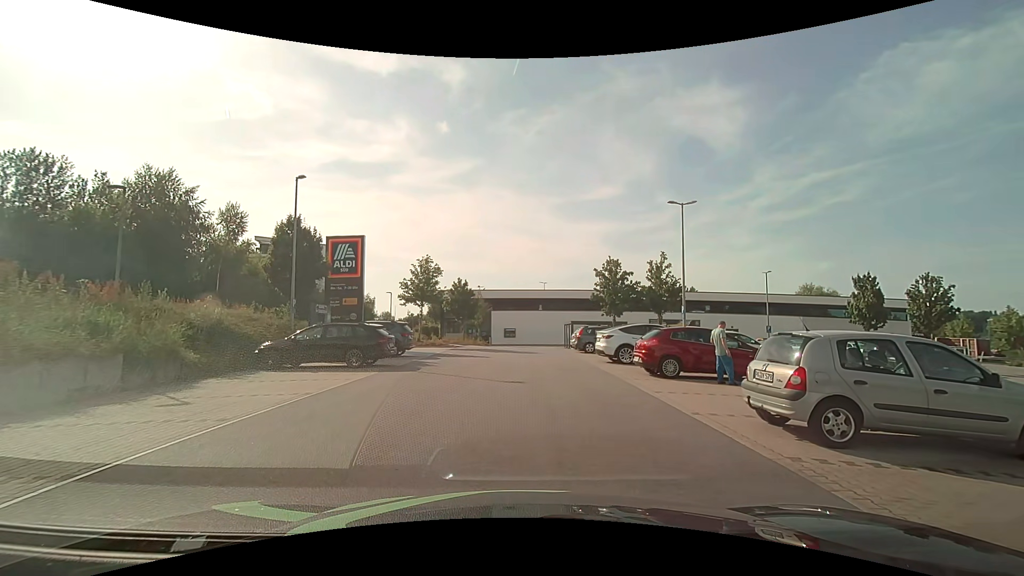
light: Day
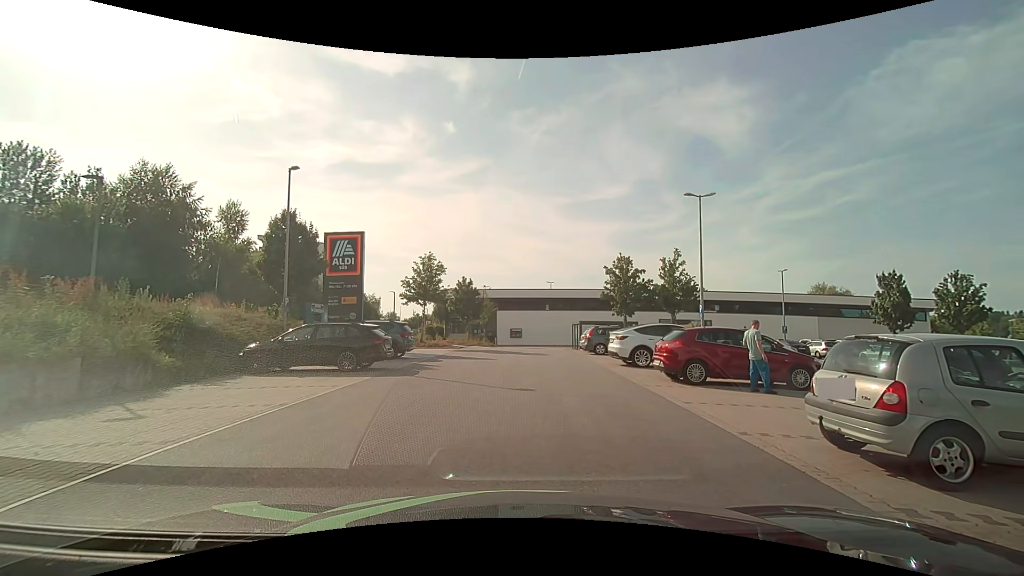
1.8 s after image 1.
(0.0, +1.4) m; 0°
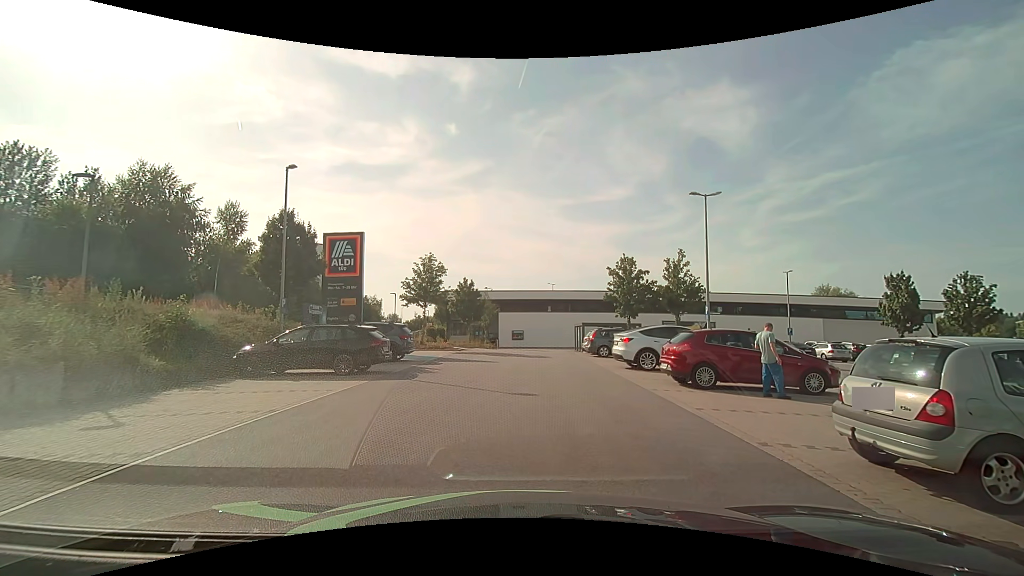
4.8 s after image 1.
(0.0, +0.5) m; 0°
